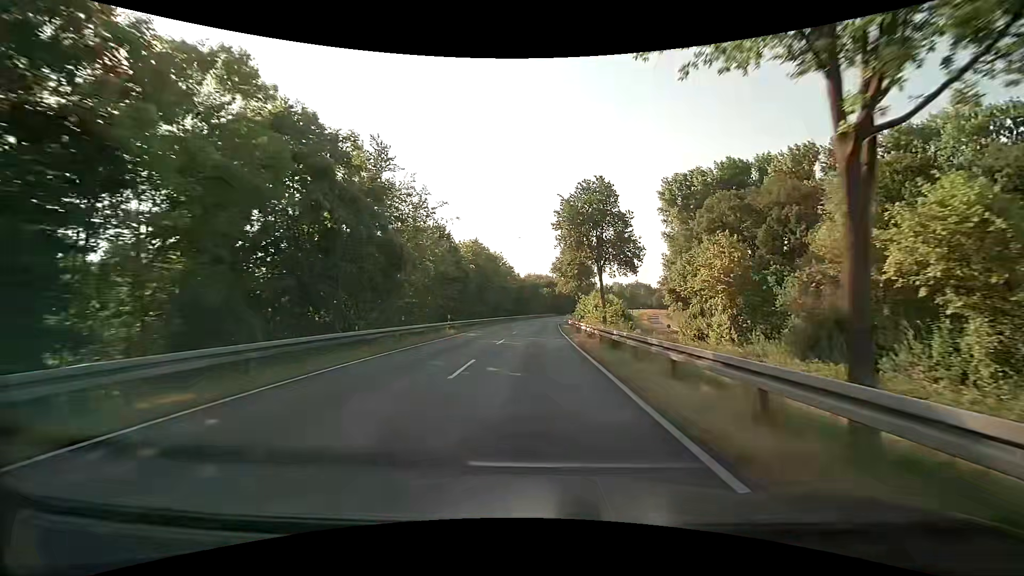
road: secondary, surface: asphalt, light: Day
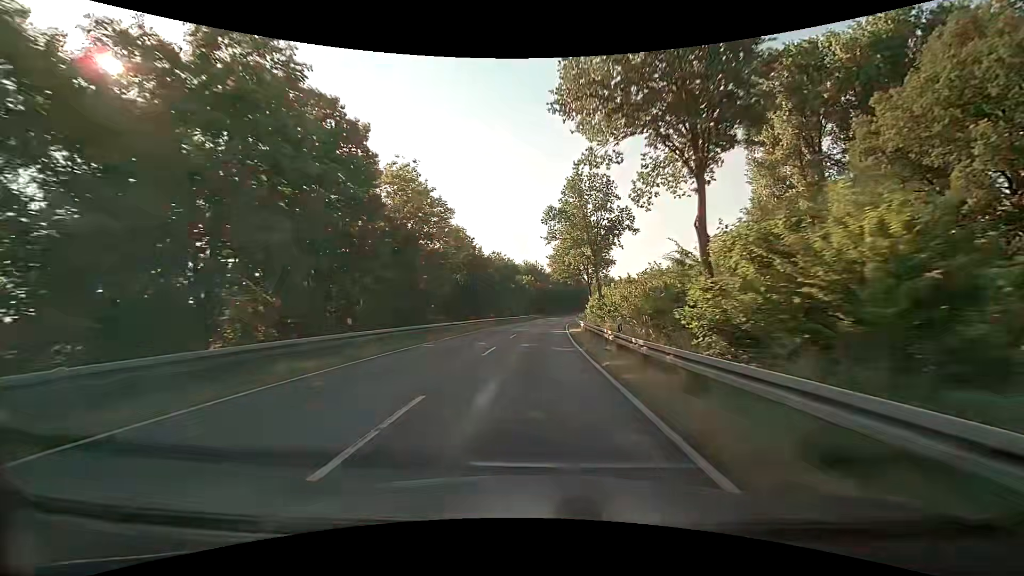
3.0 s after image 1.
(+1.0, +54.0) m; +3°
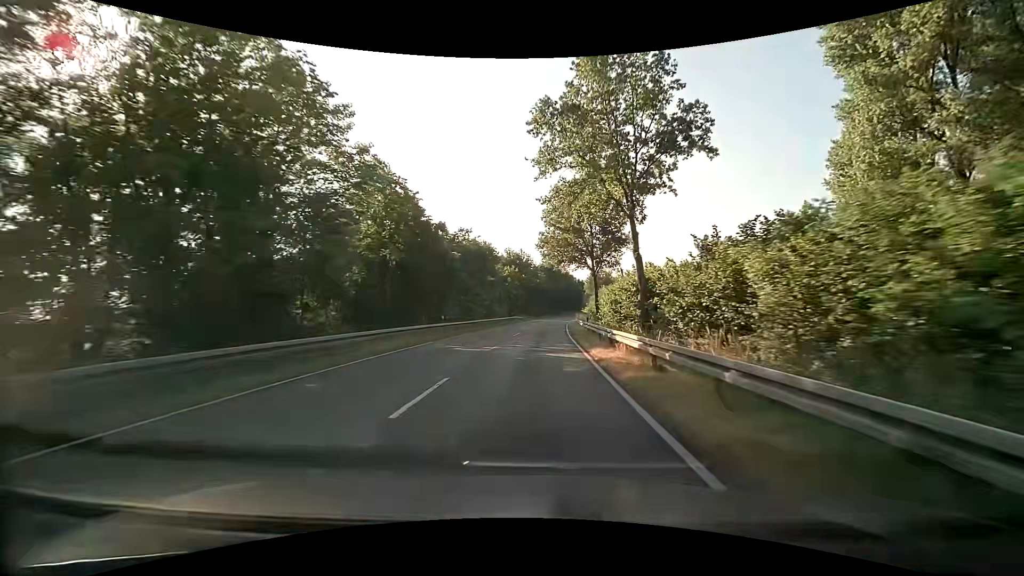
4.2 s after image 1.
(+0.2, +21.6) m; +1°
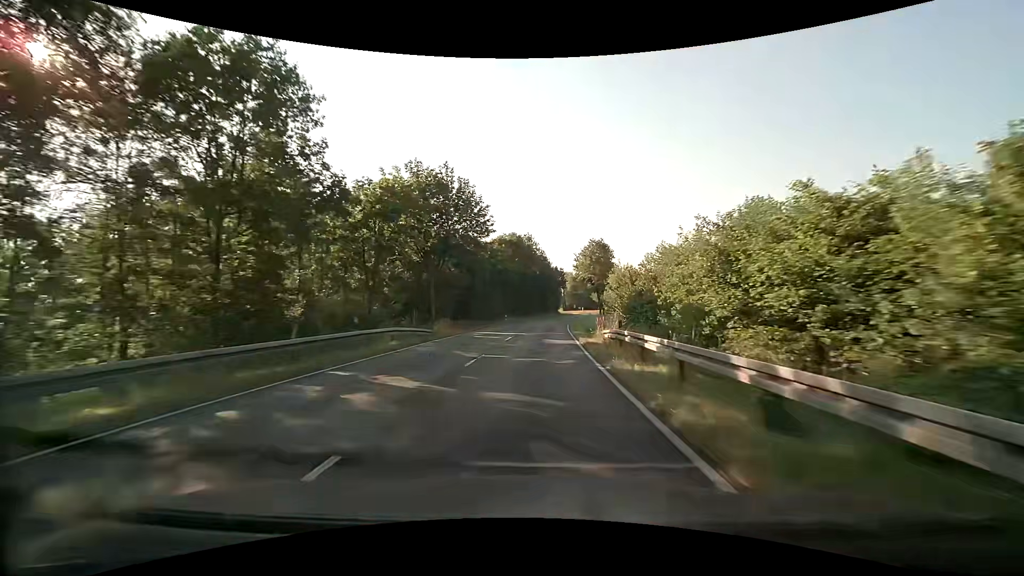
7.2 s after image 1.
(+1.8, +53.9) m; +3°
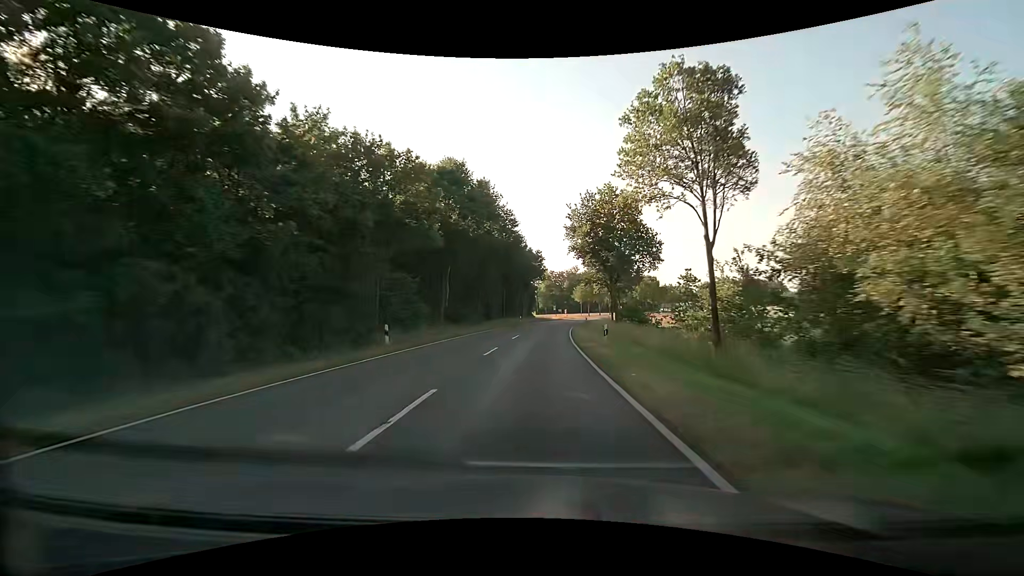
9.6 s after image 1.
(+1.6, +43.0) m; +4°
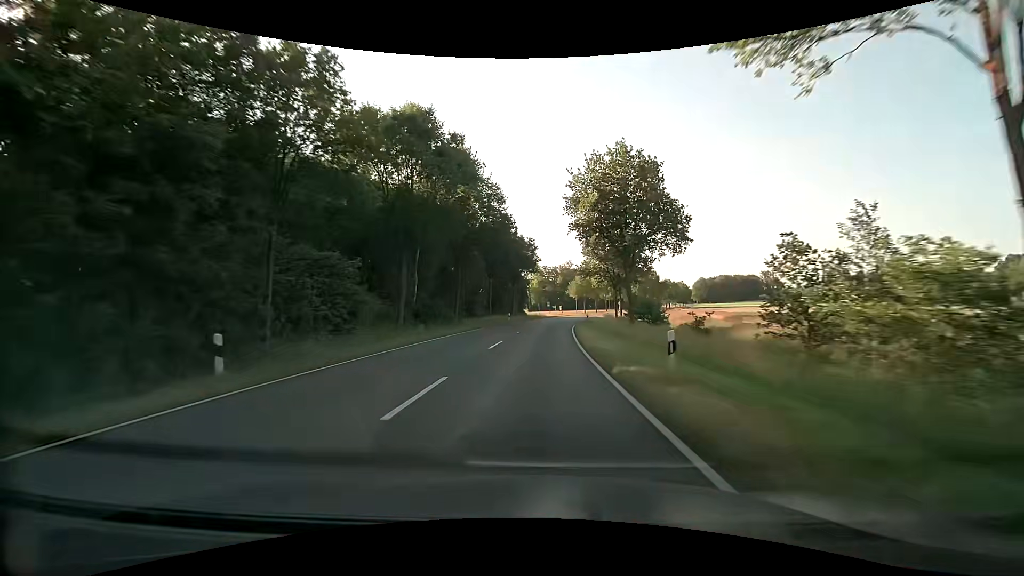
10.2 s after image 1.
(0.0, +10.7) m; +1°
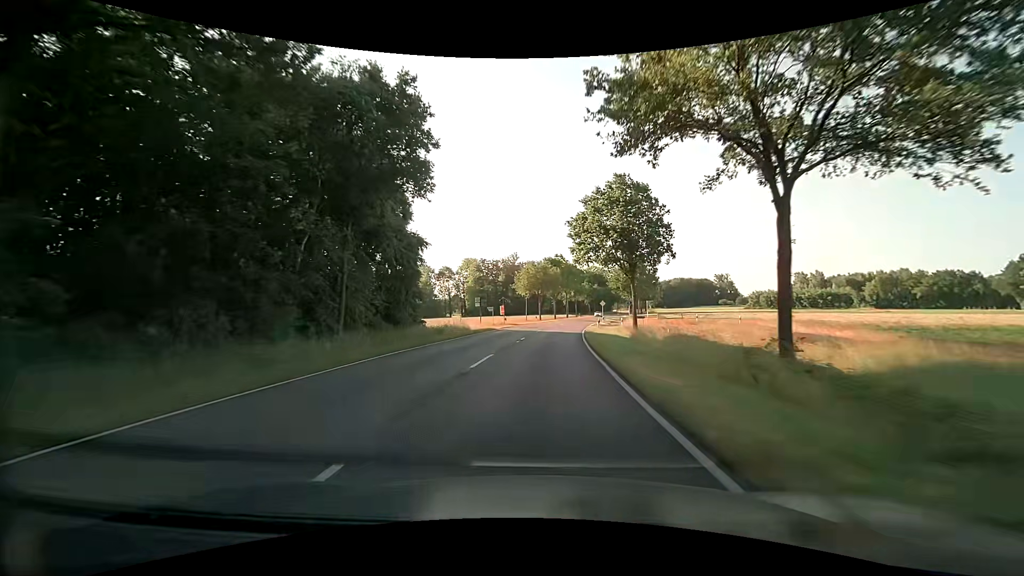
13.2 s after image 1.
(+2.4, +53.5) m; +6°
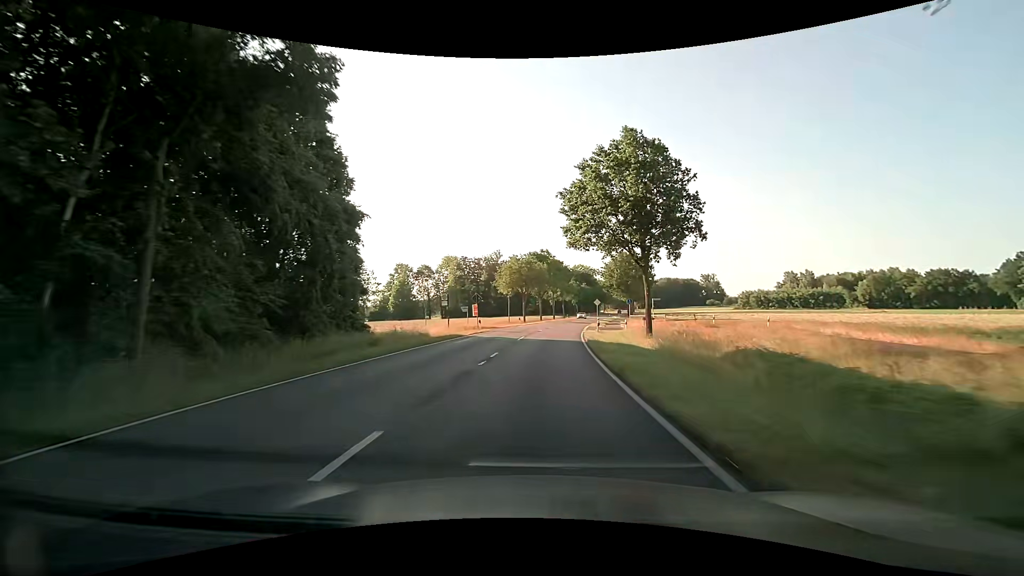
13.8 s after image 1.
(+0.1, +10.7) m; +2°
(0, +10) (0, +20) (+1, +30) (+2, +40) (+3, +50) (+4, +60) (+6, +70) (+7, +80) (+9, +89) (+11, +99) m
